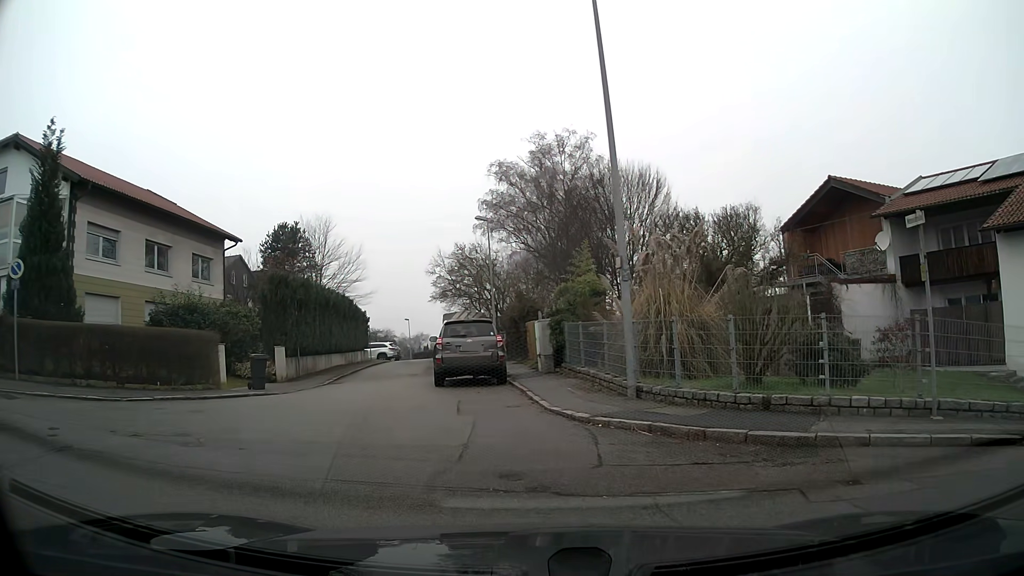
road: residential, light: Day
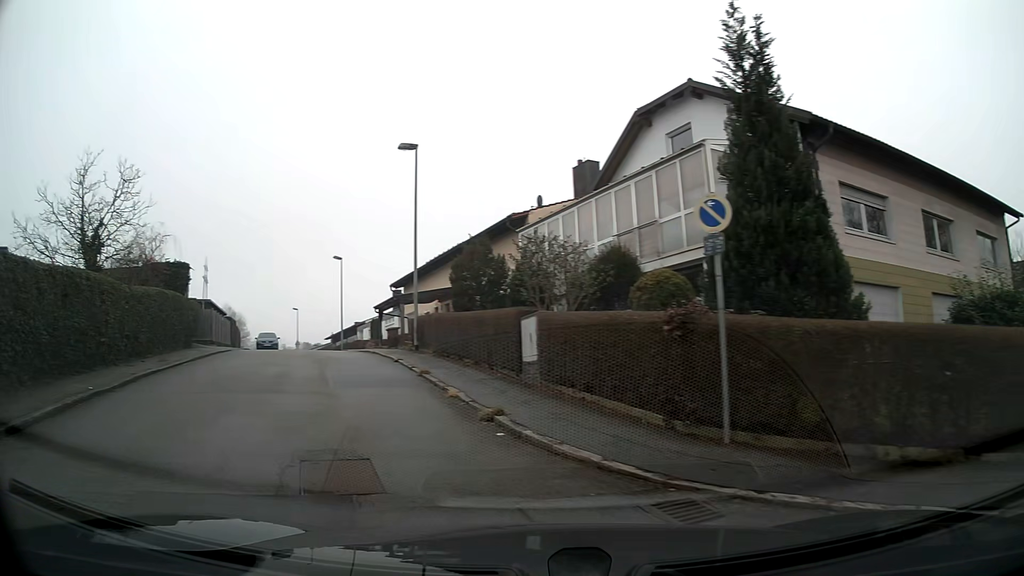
(-4.8, +7.0) m; -67°
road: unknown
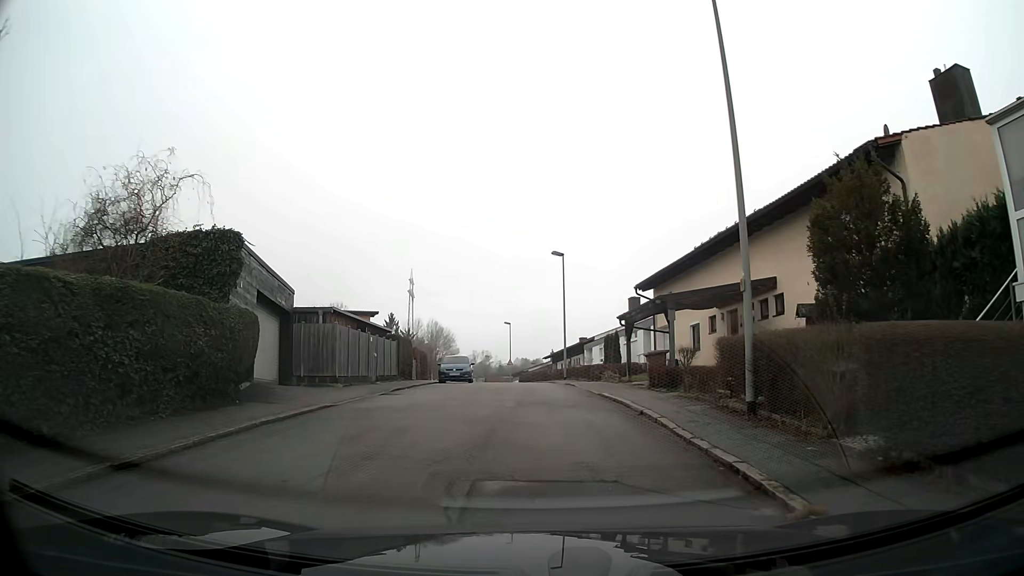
(-3.2, +14.7) m; -16°
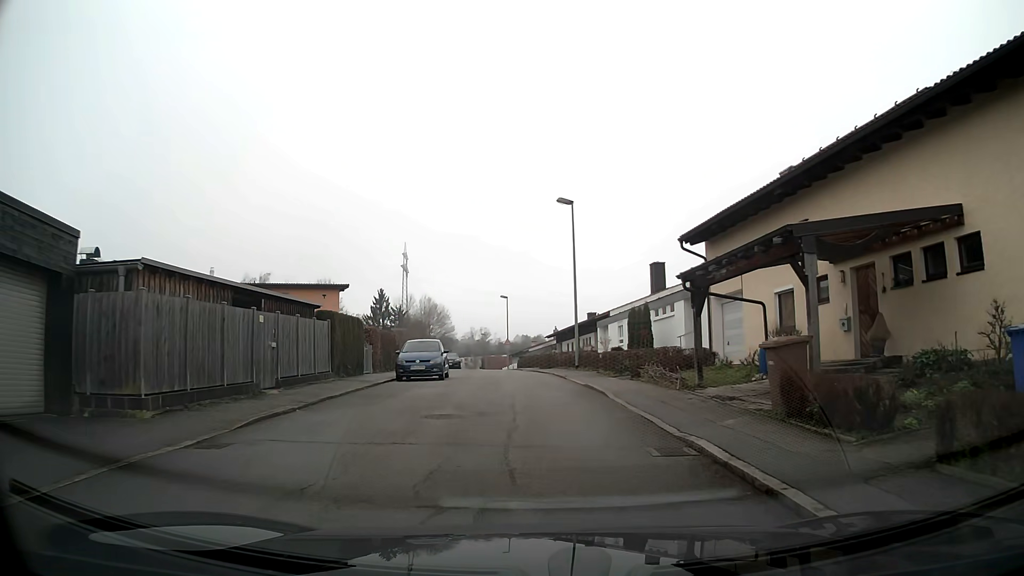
(0.0, +10.8) m; 0°
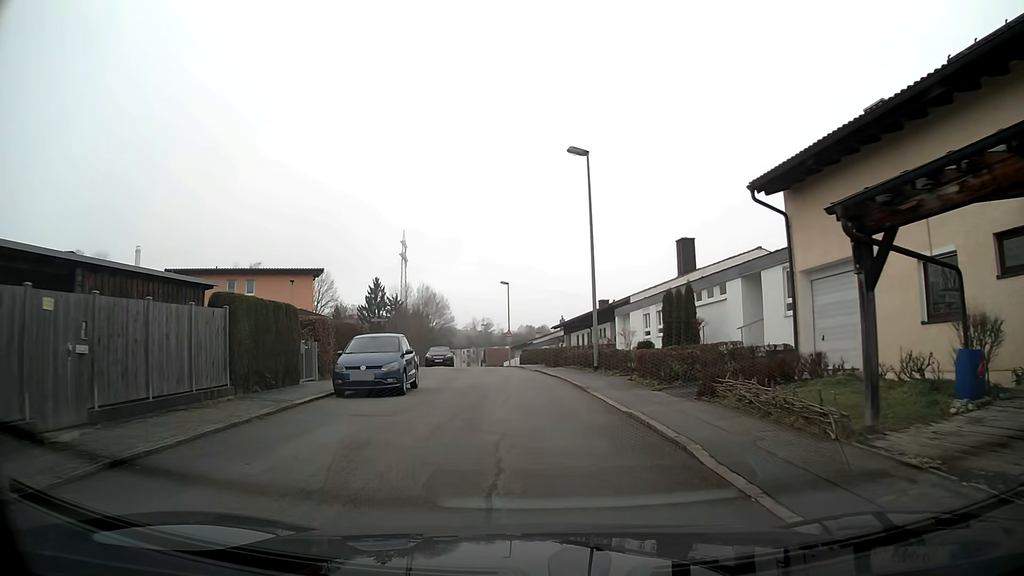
(0.0, +7.8) m; -1°
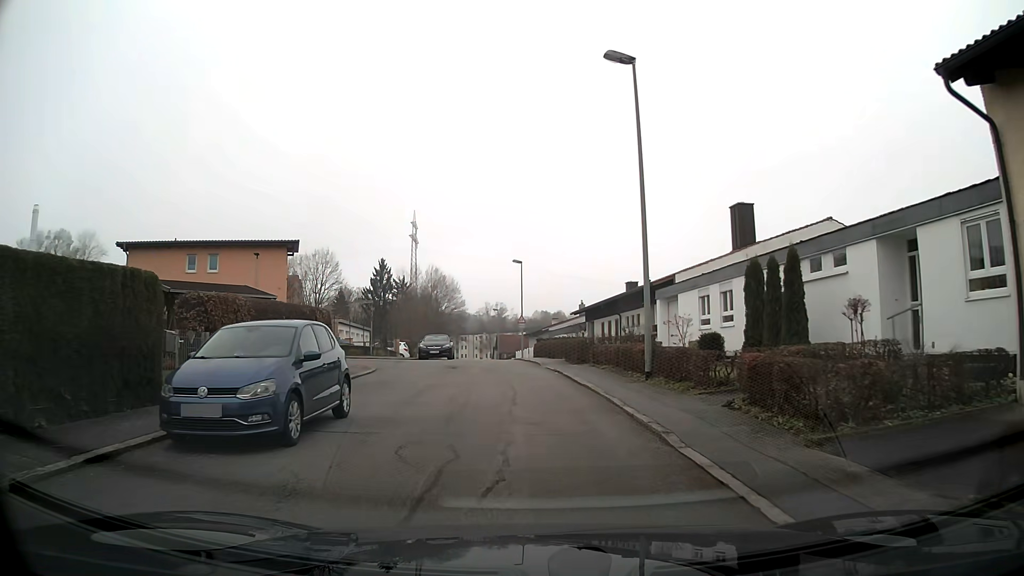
(-0.1, +8.1) m; -1°
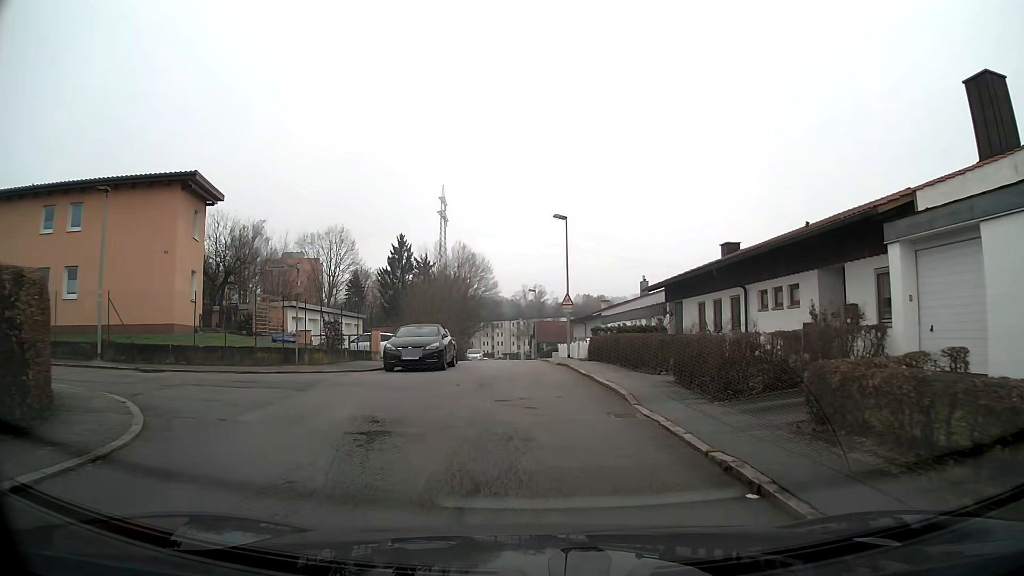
(-0.5, +17.0) m; -3°
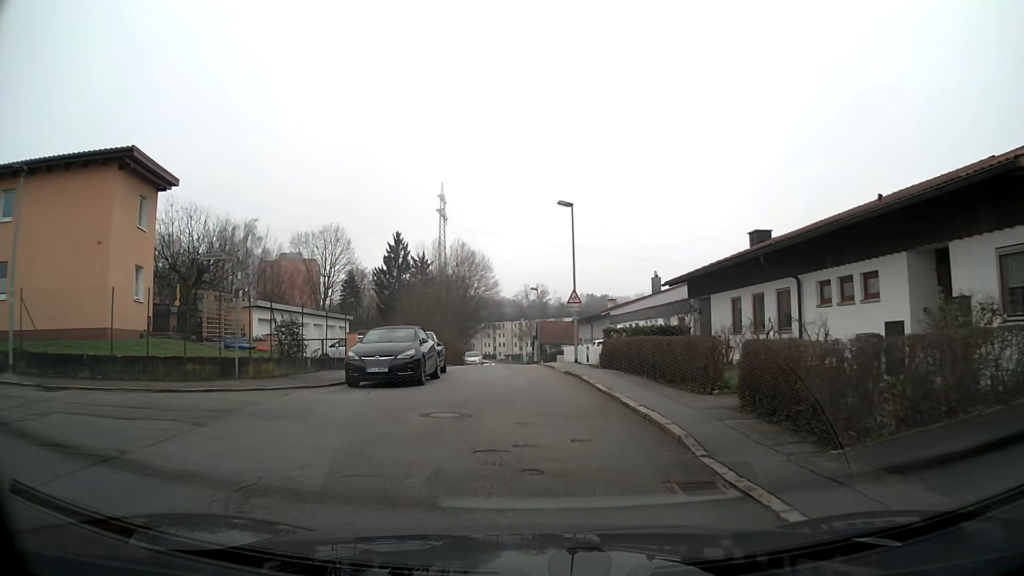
(0.0, +4.5) m; 0°
(0, +10) (0, +20) (-1, +30) (-1, +40) (-2, +50) (-2, +60) (-3, +70) (-4, +80) (-4, +90) (-4, +100) m
